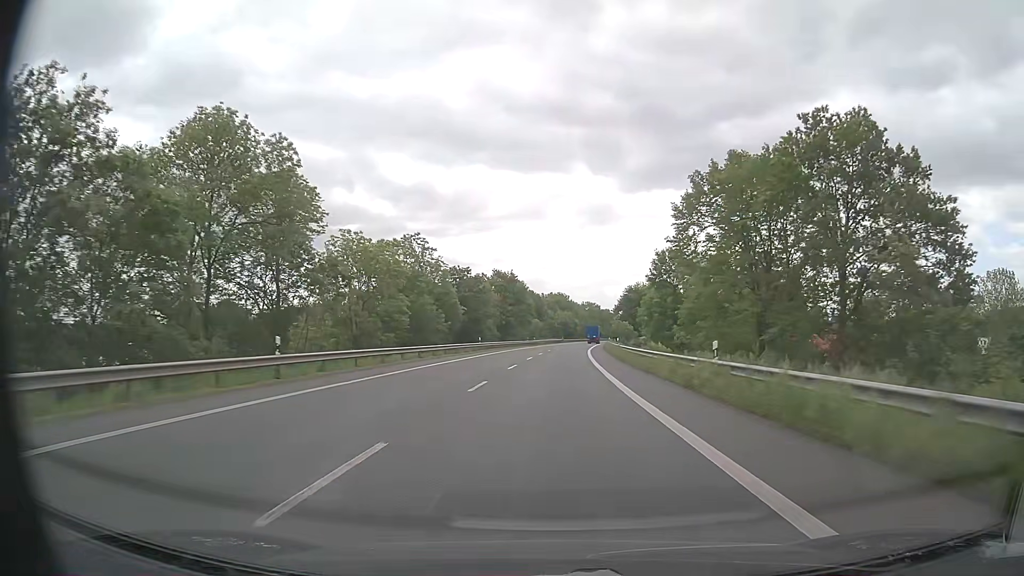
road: primary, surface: asphalt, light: Day
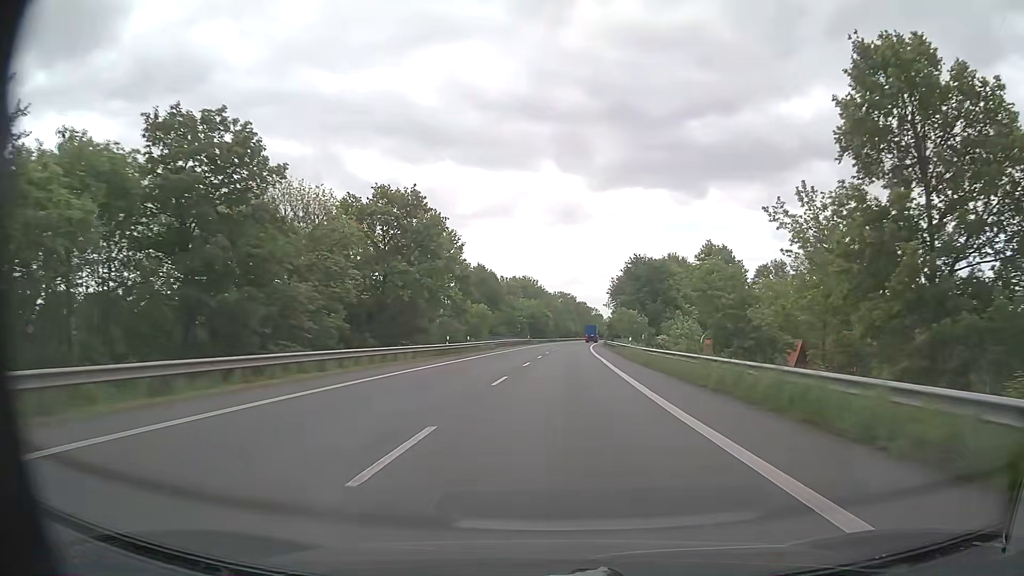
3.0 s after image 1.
(+1.1, +59.2) m; +3°
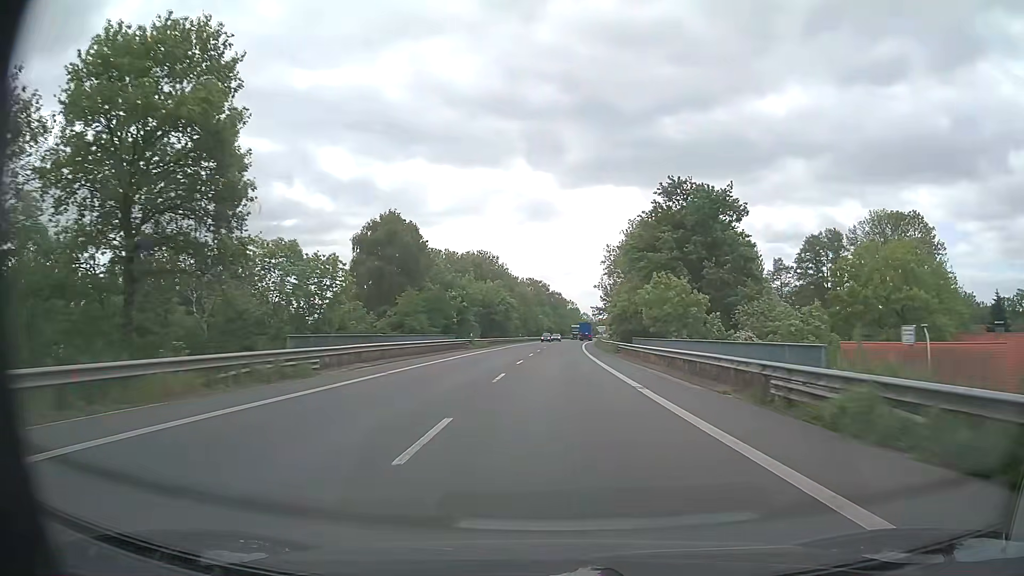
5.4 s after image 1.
(+1.1, +47.4) m; +3°
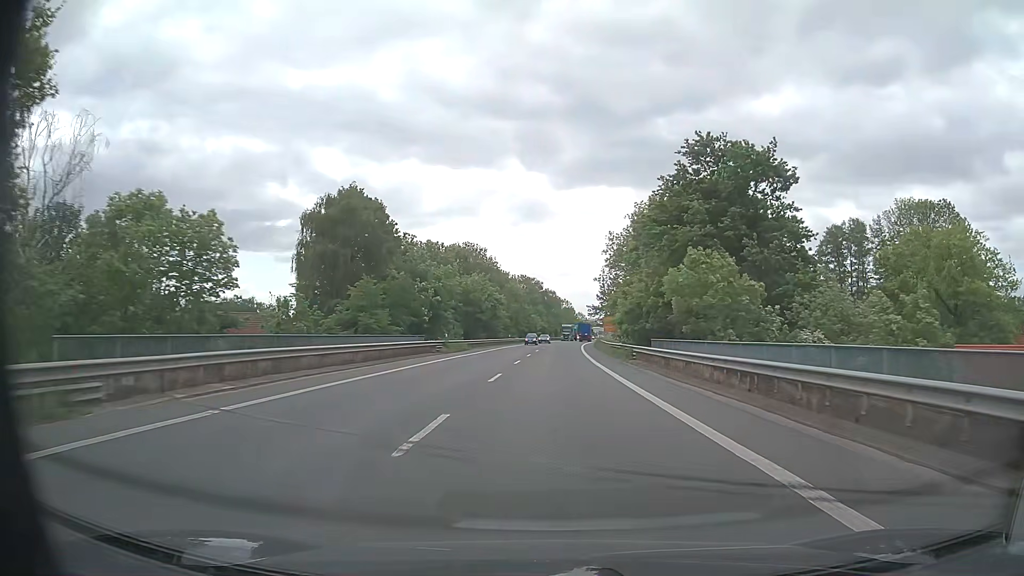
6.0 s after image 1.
(+0.1, +11.9) m; +1°
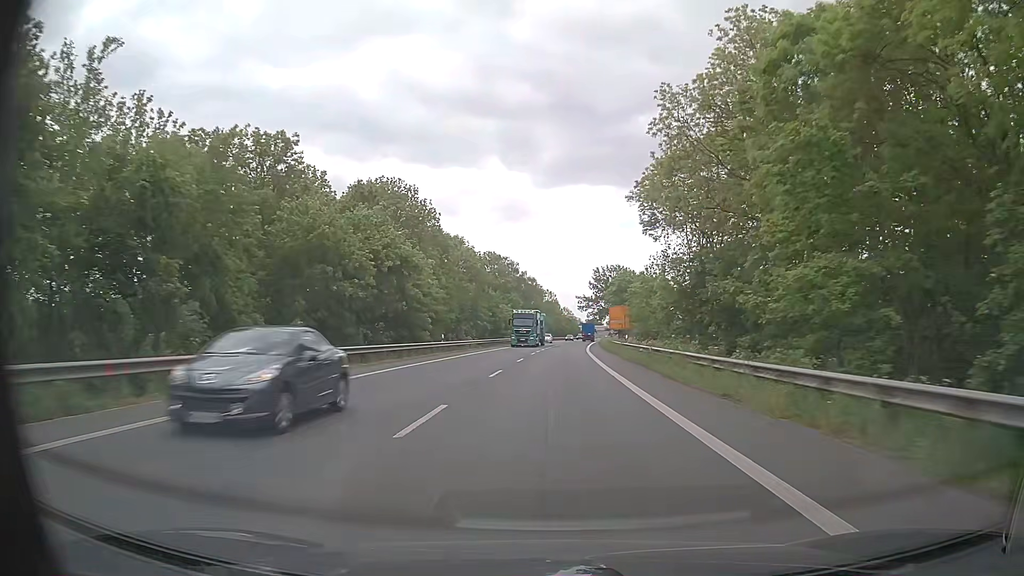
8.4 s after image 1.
(+0.6, +47.4) m; +1°
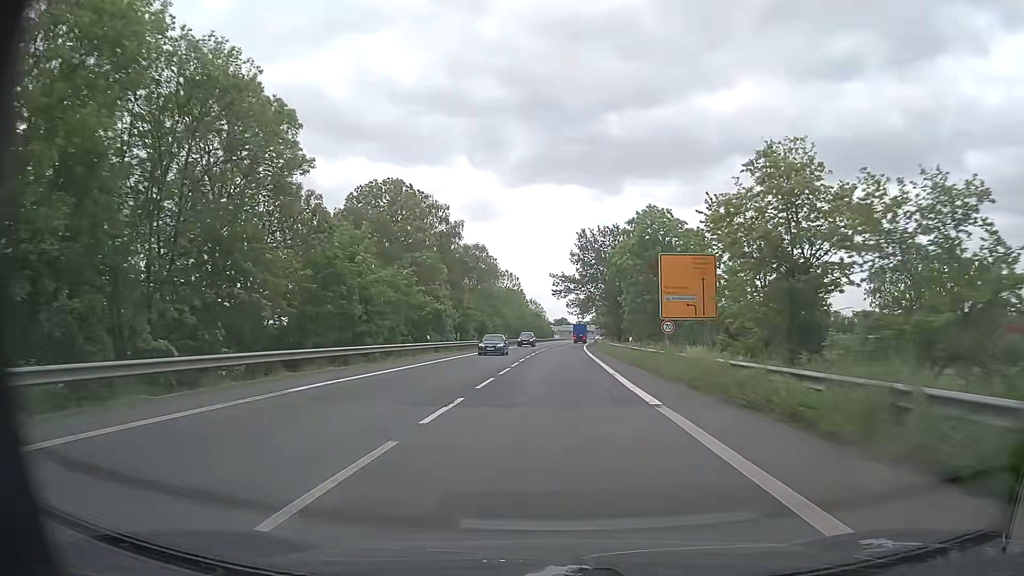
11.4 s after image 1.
(+1.8, +59.1) m; +3°
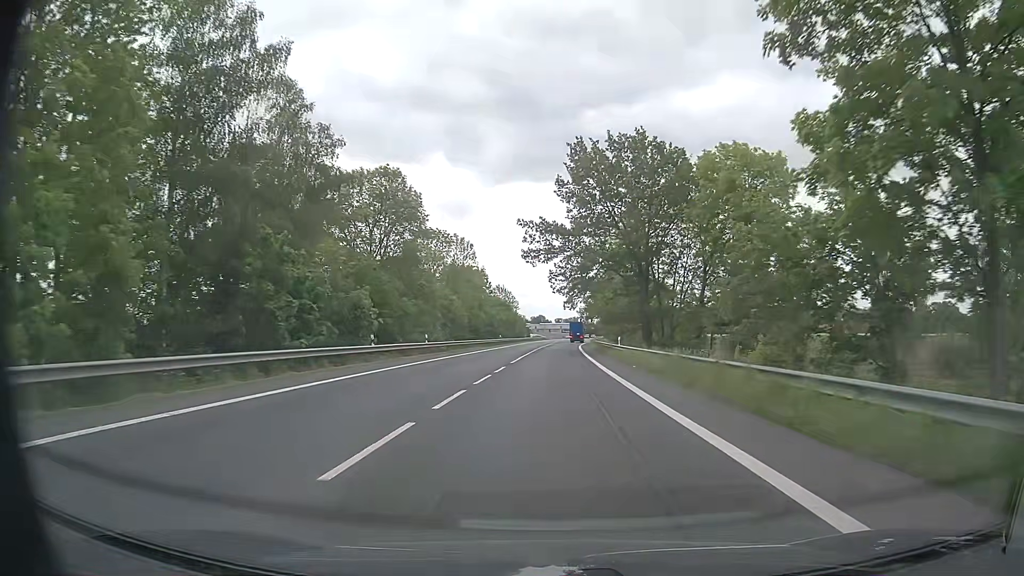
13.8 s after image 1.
(+1.0, +47.3) m; +2°
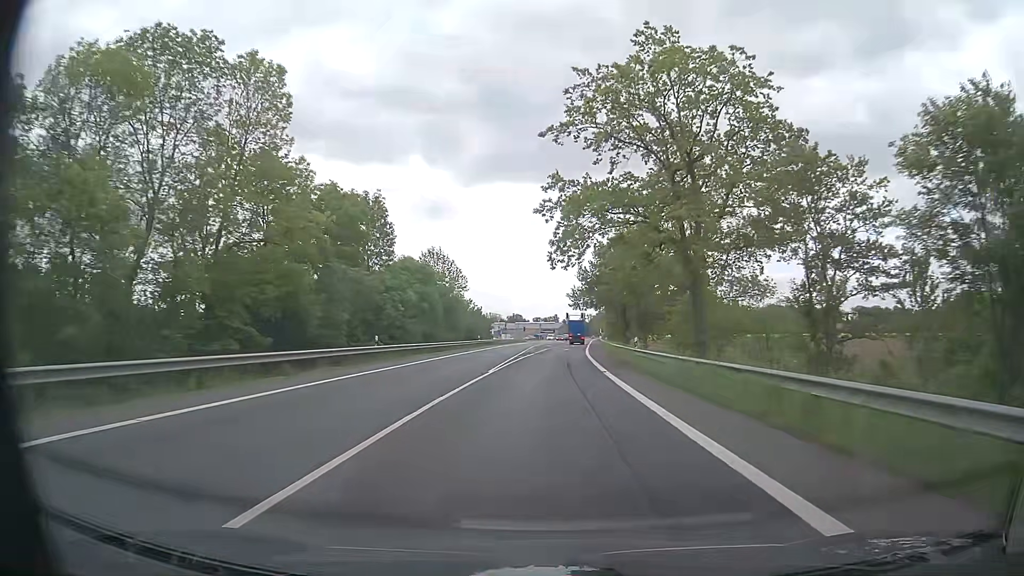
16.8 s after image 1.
(+1.0, +59.2) m; +2°
(0, +10) (0, +20) (0, +30) (0, +40) (+1, +50) (+1, +60) (+2, +70) (+2, +80) (+3, +90) (+3, +100) m
